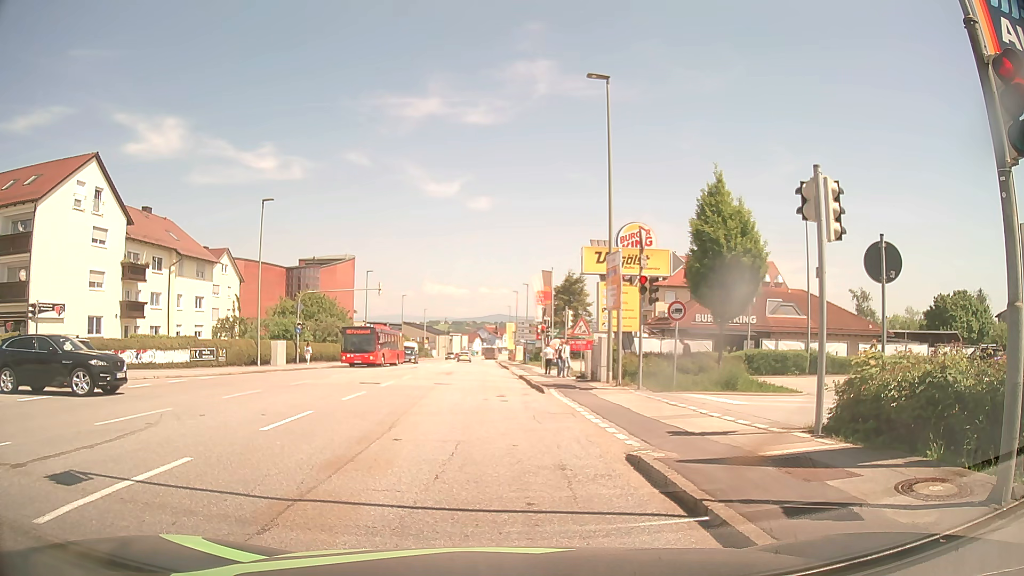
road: tertiary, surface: asphalt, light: Day
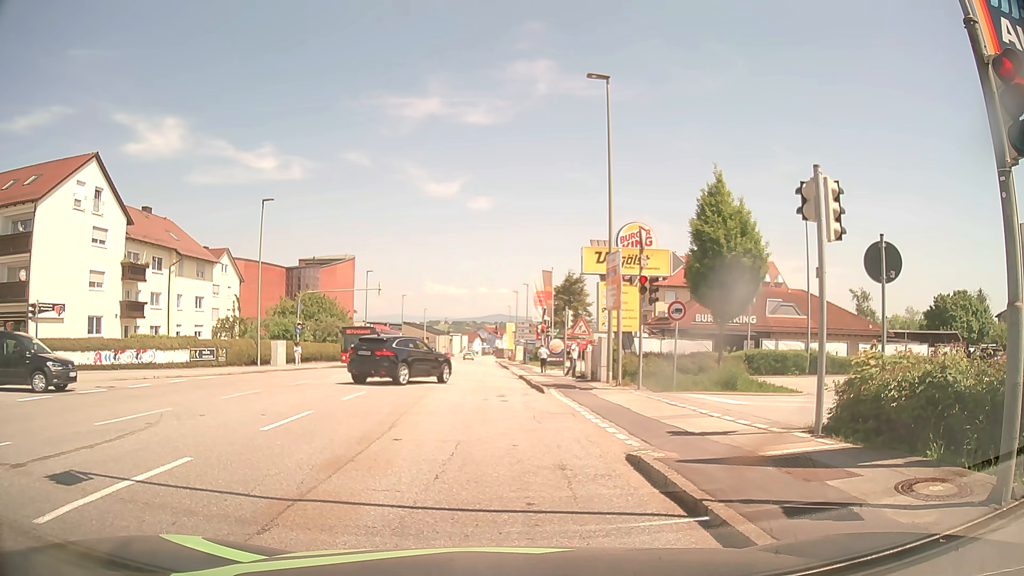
(0.0, 0.0) m; 0°
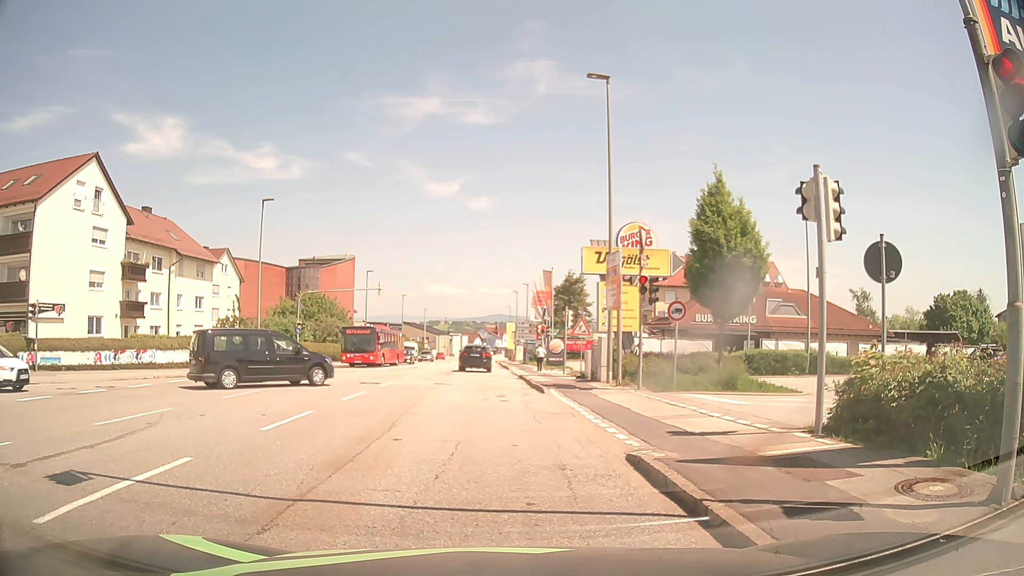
(0.0, 0.0) m; 0°
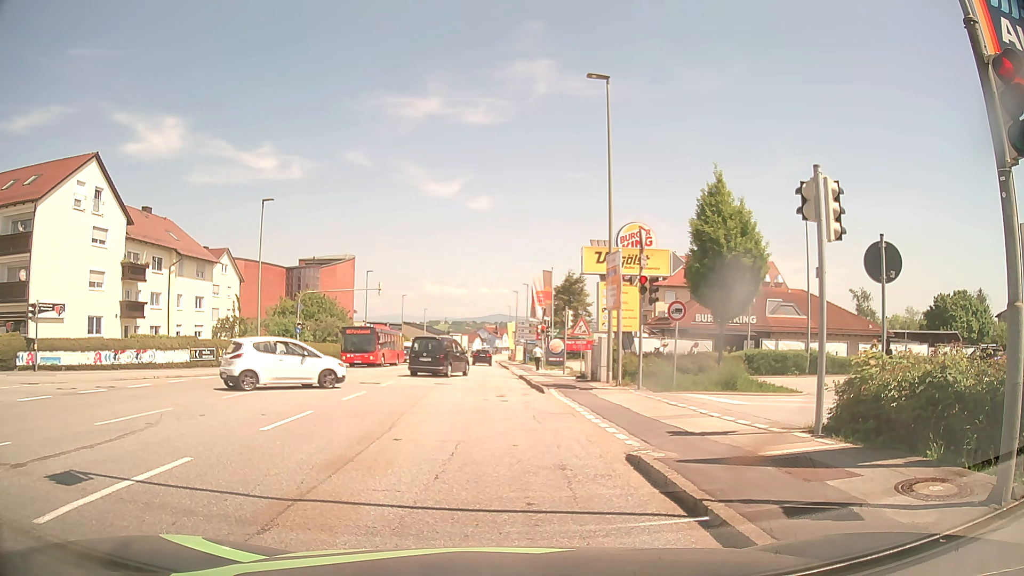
(0.0, 0.0) m; 0°
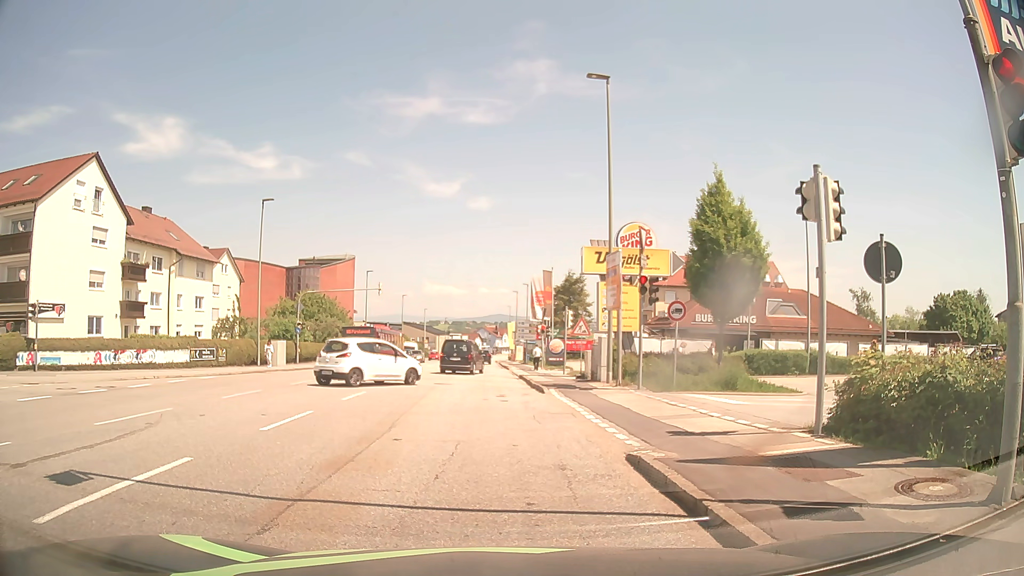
(0.0, 0.0) m; 0°
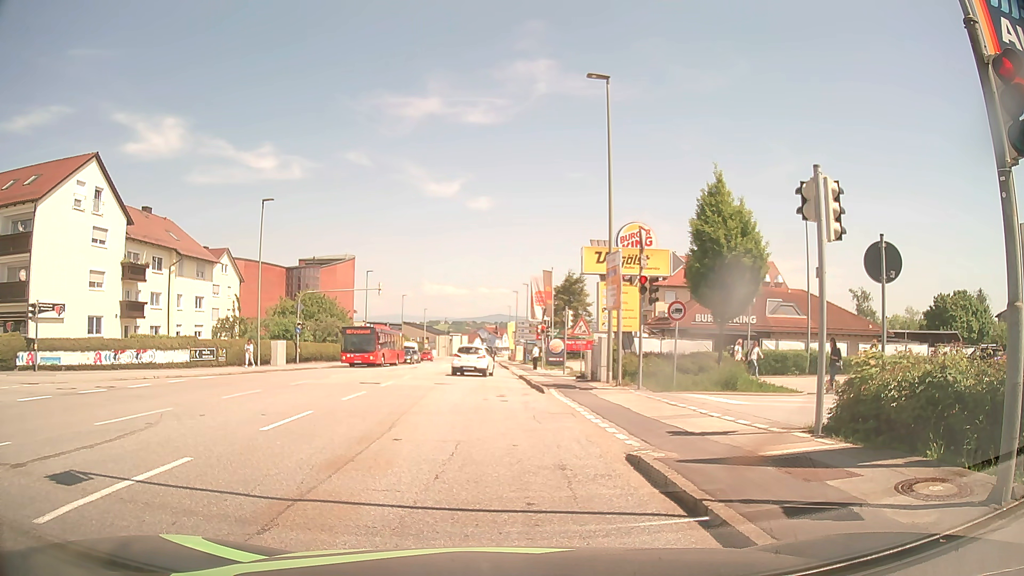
(0.0, 0.0) m; 0°
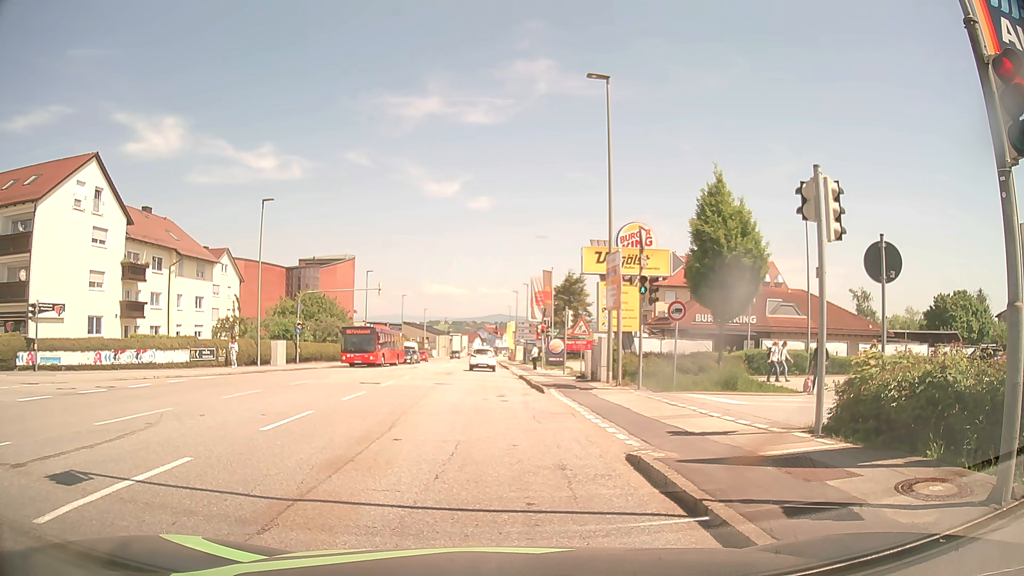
(0.0, 0.0) m; 0°
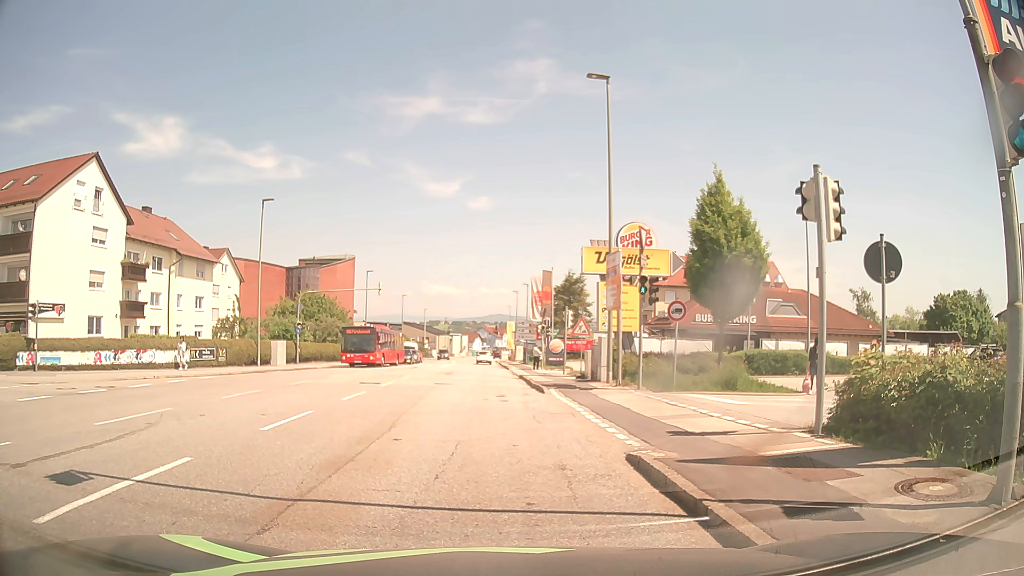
(0.0, 0.0) m; 0°
(0, +10) (-1, +20) (-1, +30) (-2, +40) (-2, +50) (-3, +60) (-3, +70) (-4, +80) (-4, +90) (-5, +100) m
